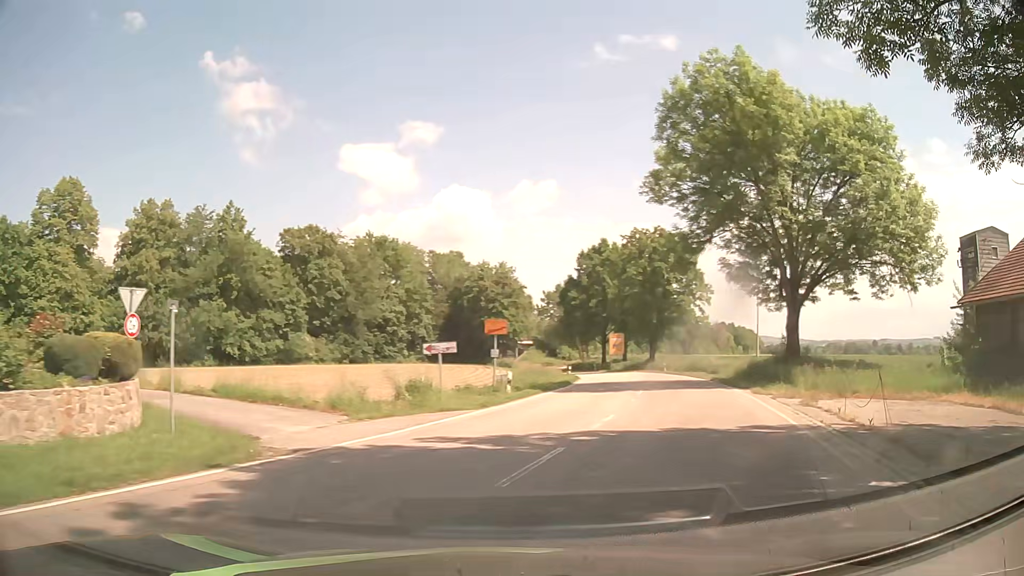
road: tertiary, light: Day
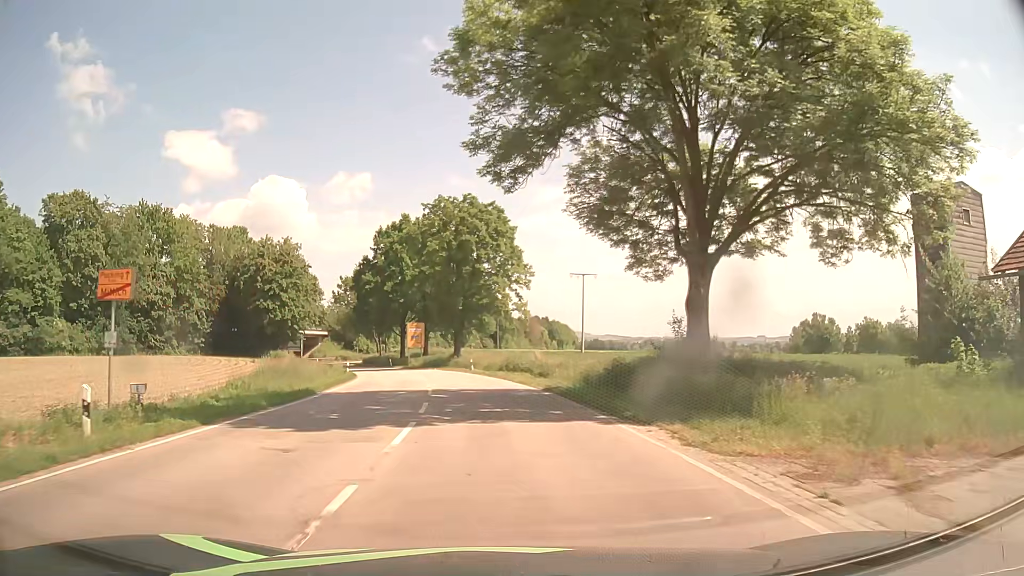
(+3.9, +15.0) m; +18°
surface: asphalt
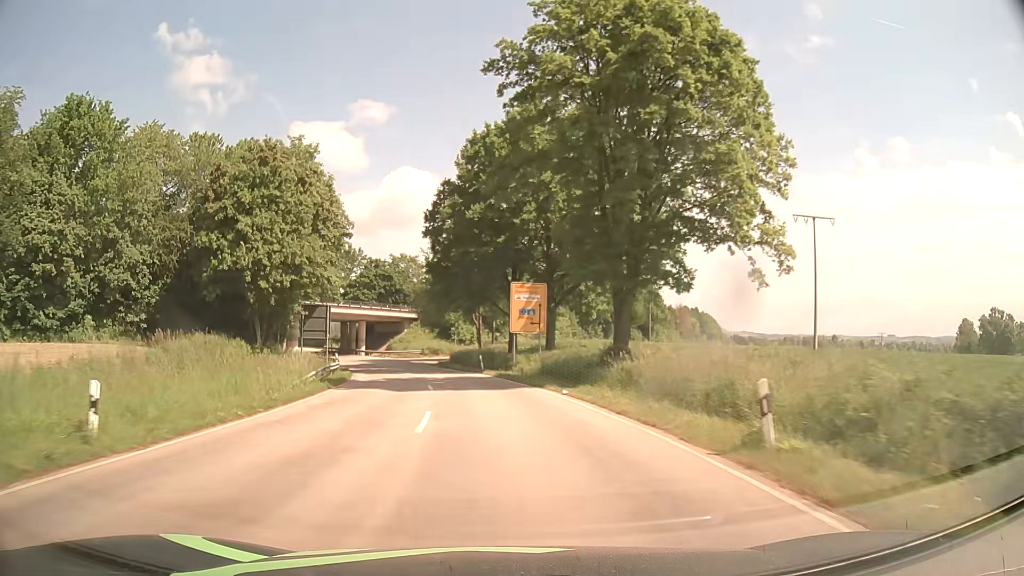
(-3.6, +42.3) m; -11°
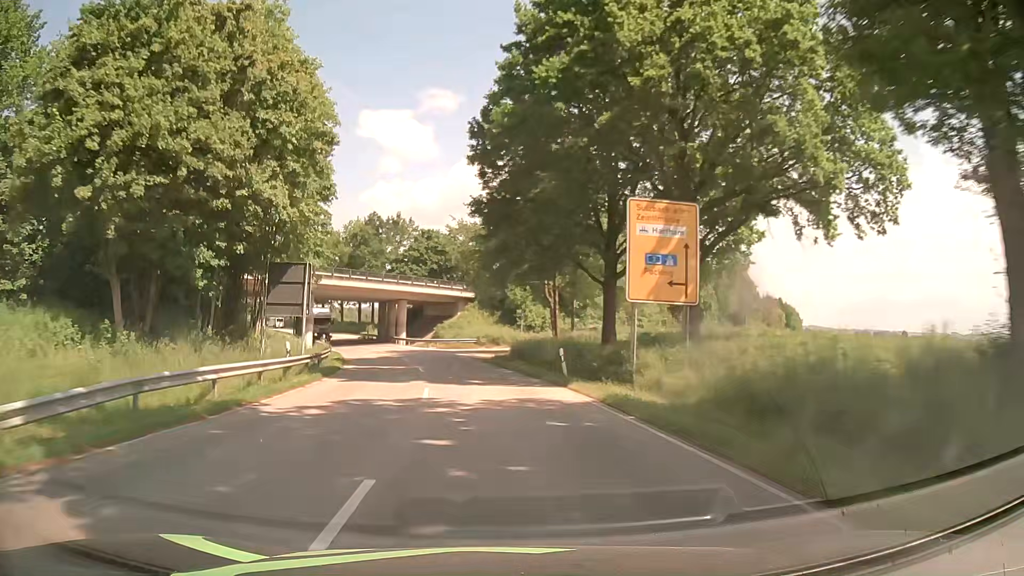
(-1.1, +20.9) m; -6°
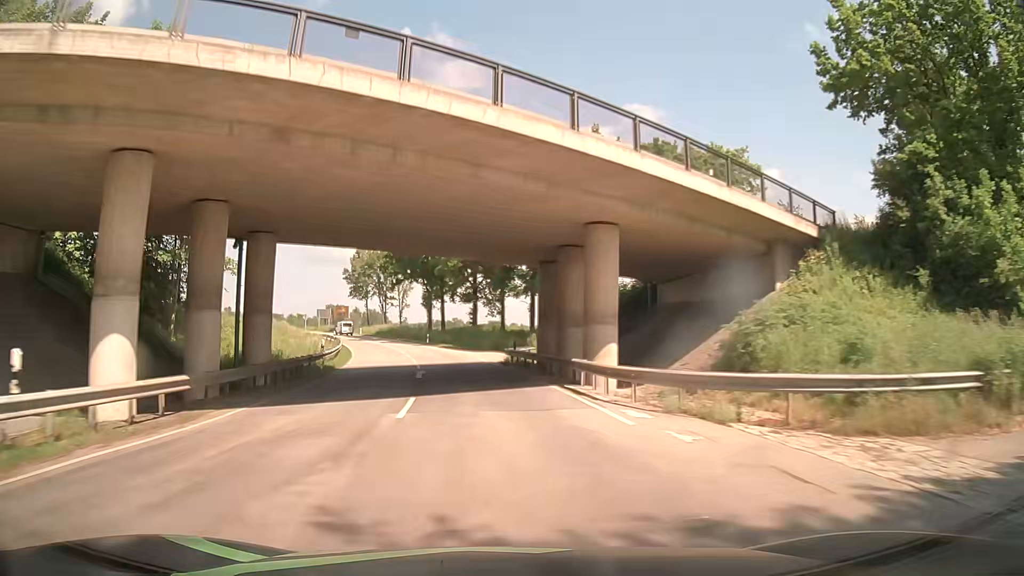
(-7.3, +53.0) m; -18°
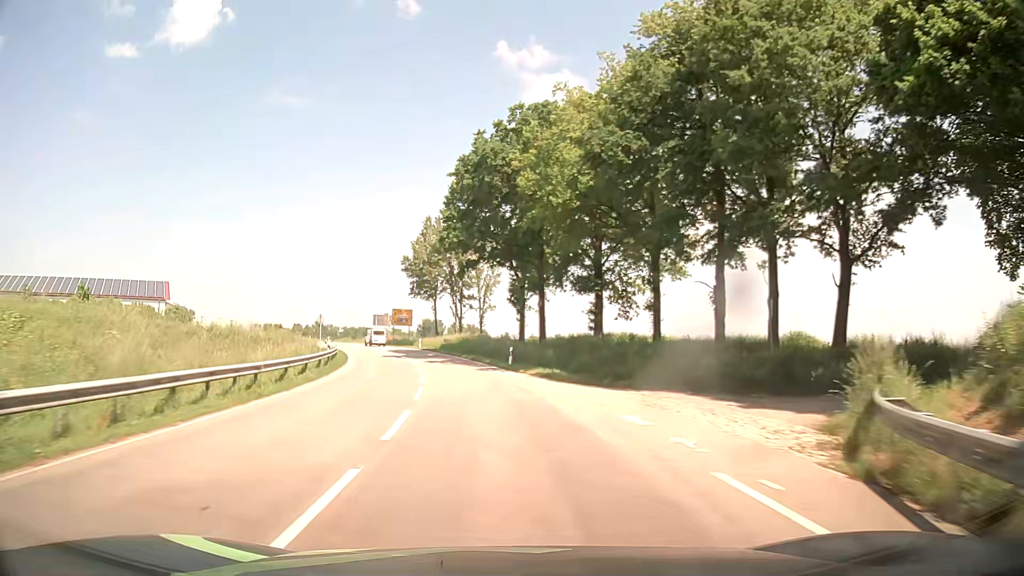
(-2.7, +33.5) m; -8°
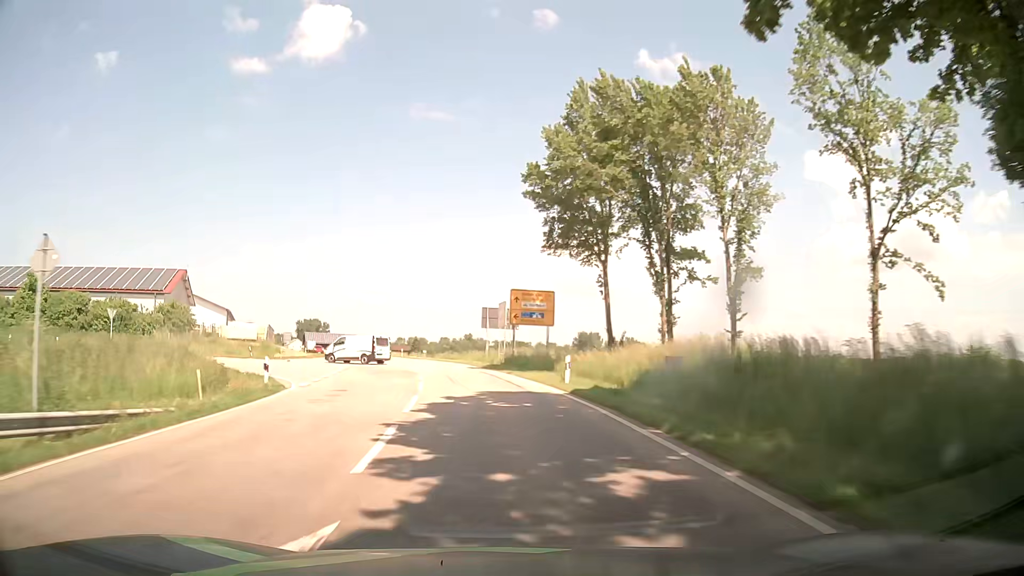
(-5.4, +46.1) m; -13°
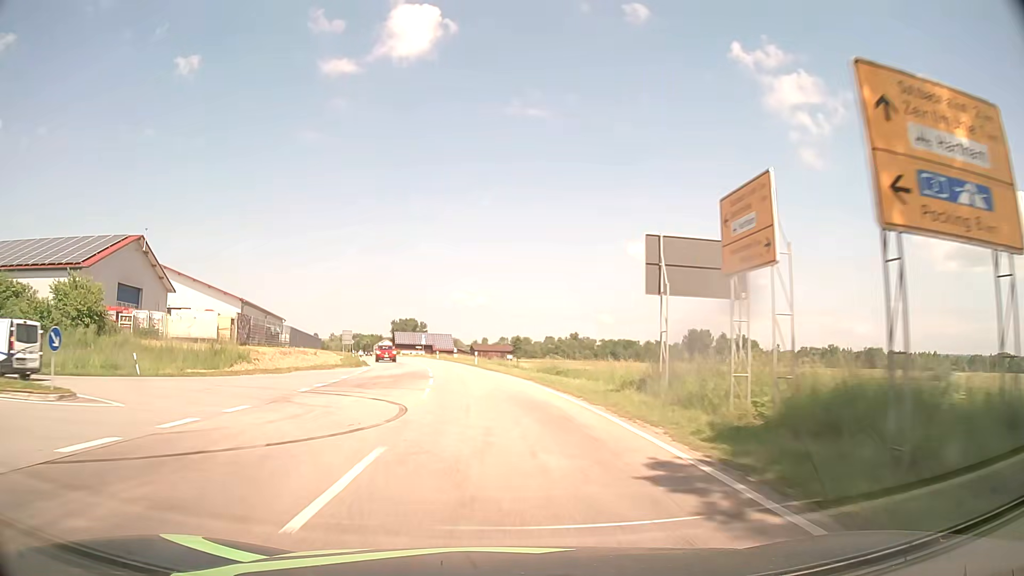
(-2.3, +33.1) m; -9°
(0, +10) (-1, +20) (-2, +30) (-3, +40) (-5, +50) (-6, +60) (-8, +69) (-10, +79) (-12, +89) (-14, +99) m
